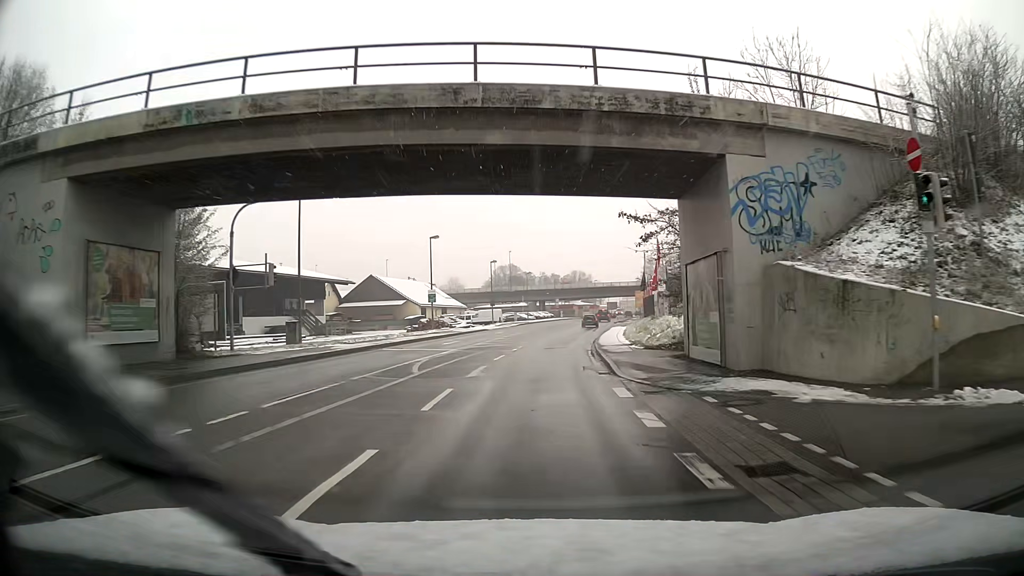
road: primary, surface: asphalt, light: Day
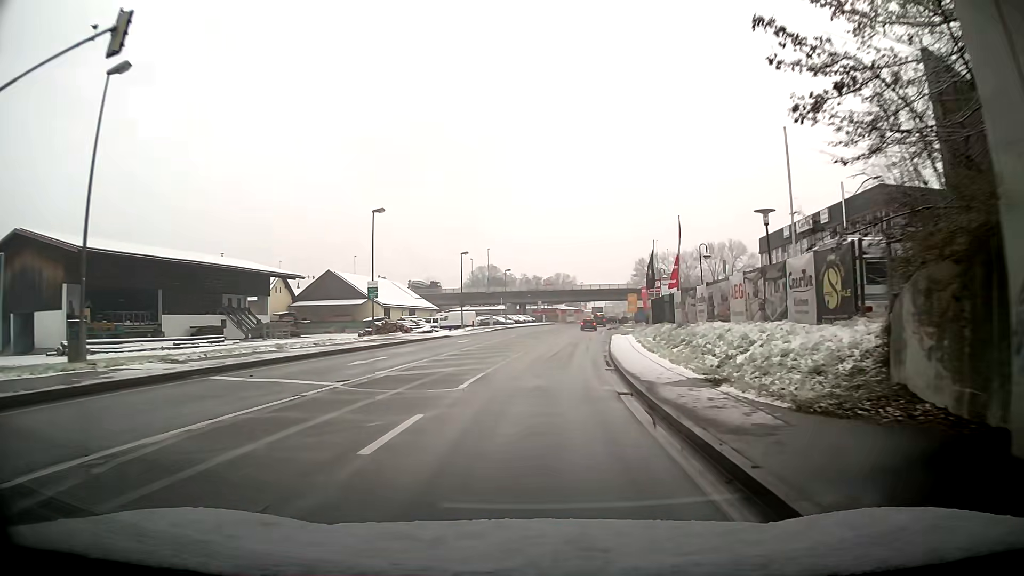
(+0.3, +15.3) m; +2°
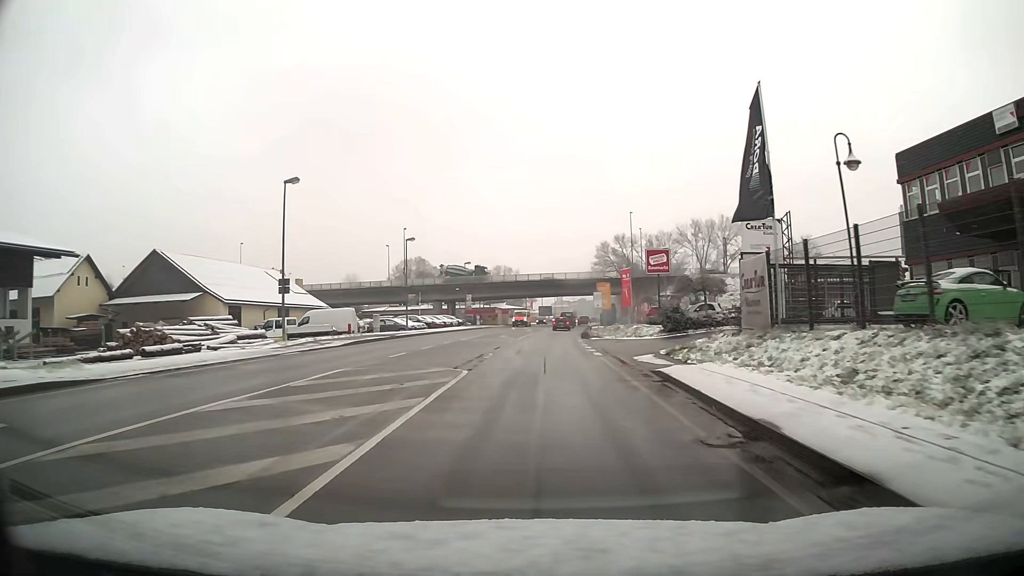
(+1.7, +38.1) m; +4°
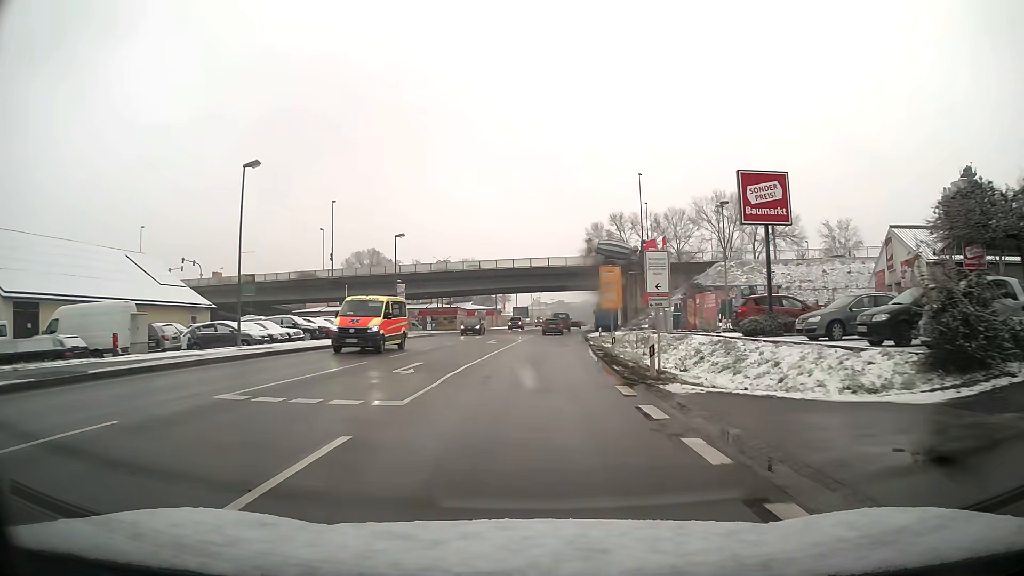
(+0.5, +30.1) m; +2°
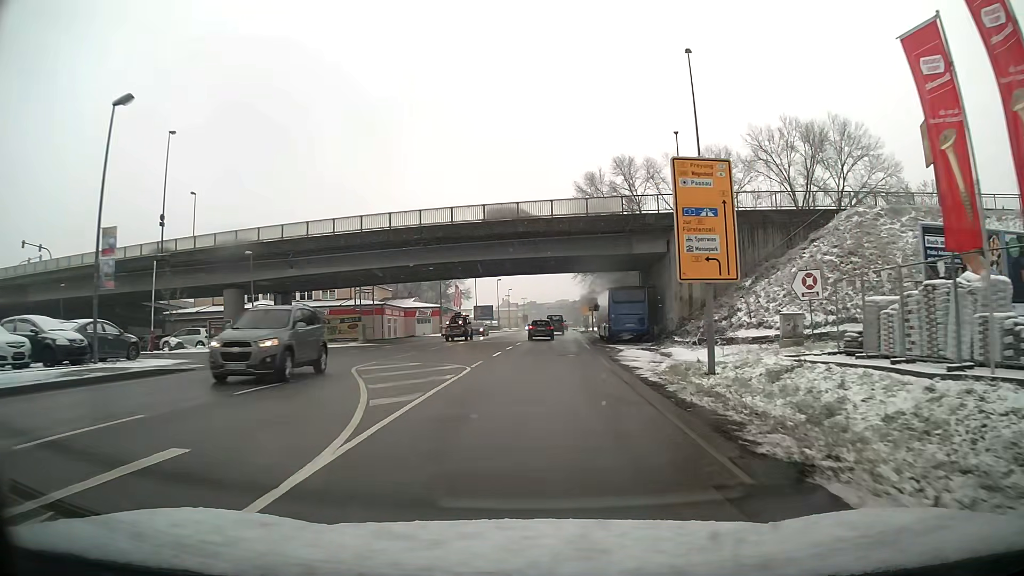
(+0.8, +36.7) m; +2°
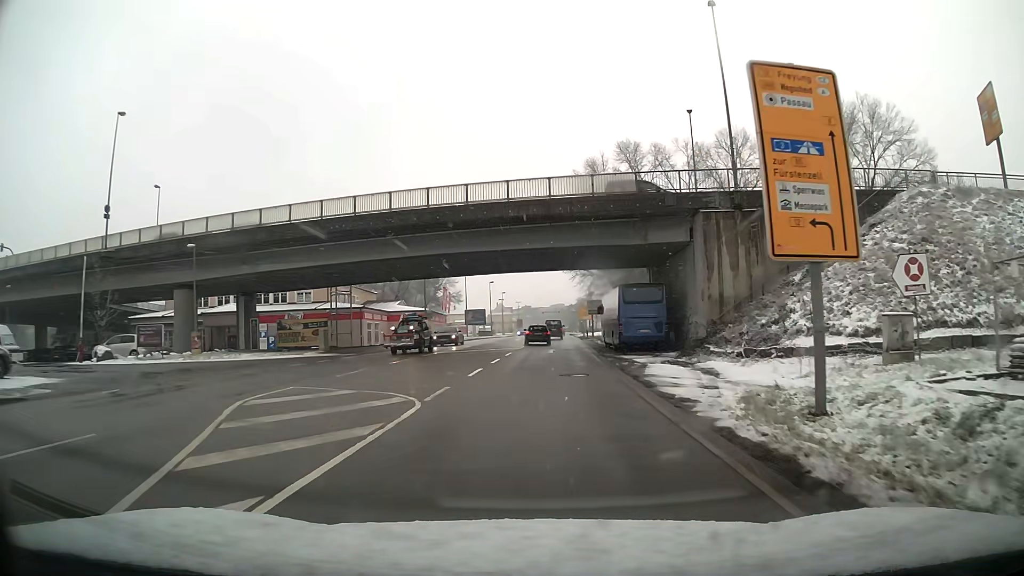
(0.0, +7.4) m; 0°
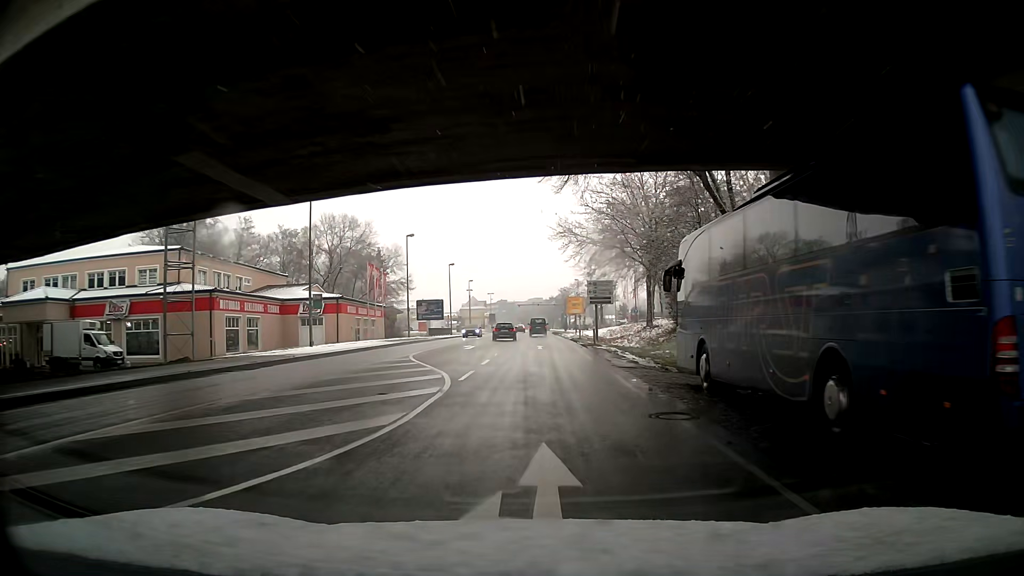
(+0.5, +29.6) m; +2°
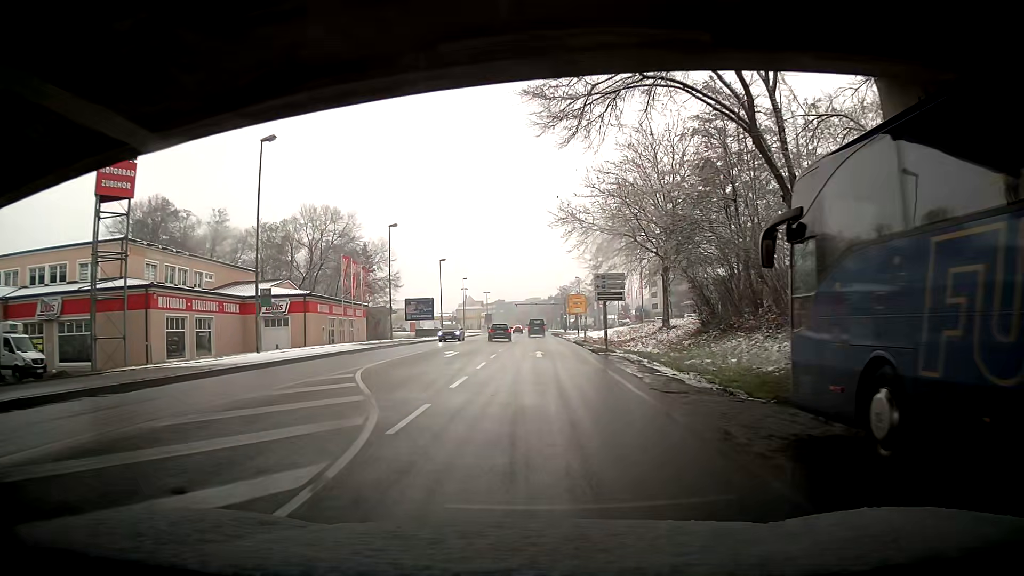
(0.0, +7.5) m; 0°
(0, +10) (0, +20) (0, +30) (0, +40) (0, +50) (0, +60) (0, +70) (0, +80) (+1, +90) (+1, +100) m
